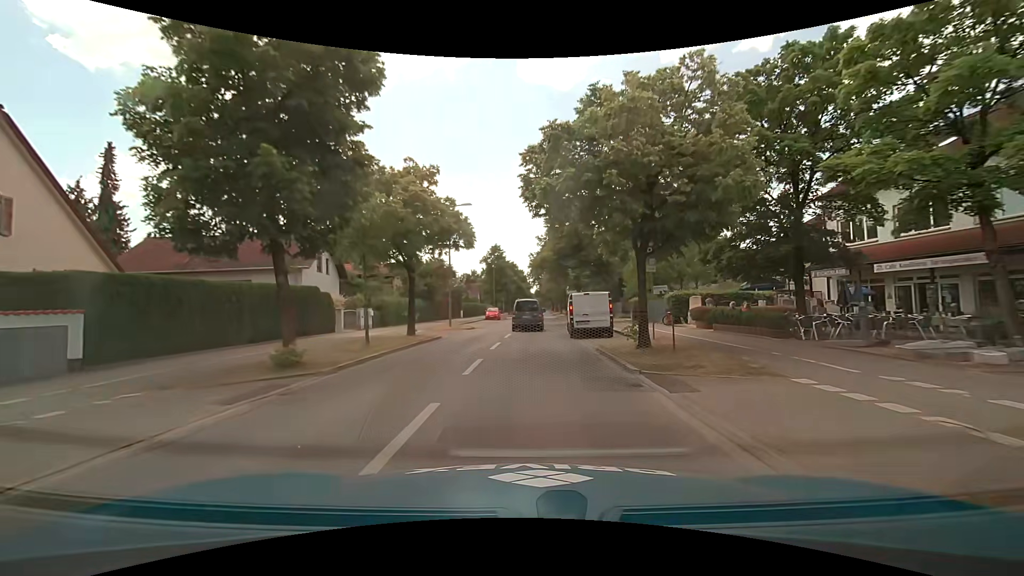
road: secondary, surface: asphalt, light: Day
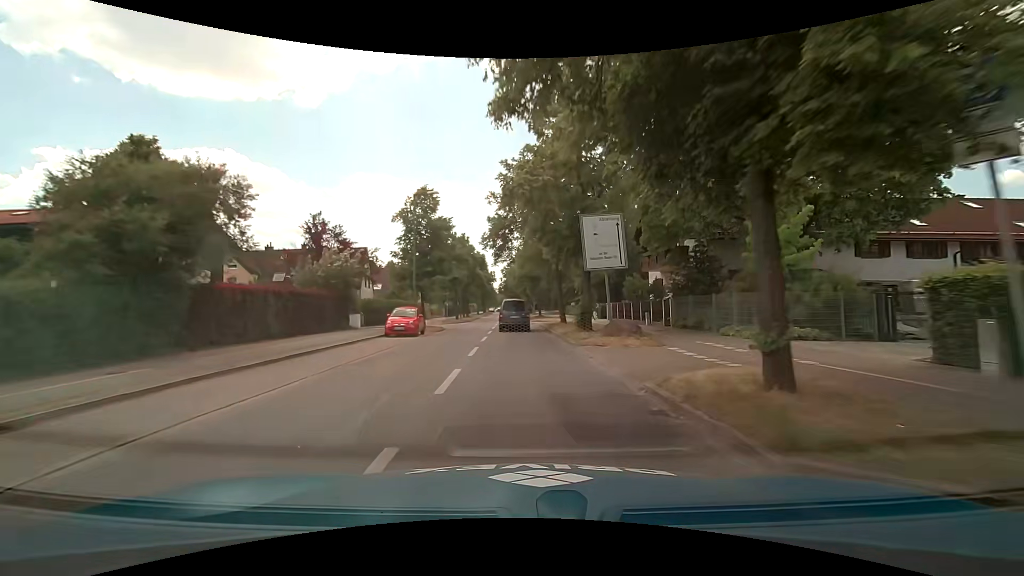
(+0.6, +32.5) m; +4°
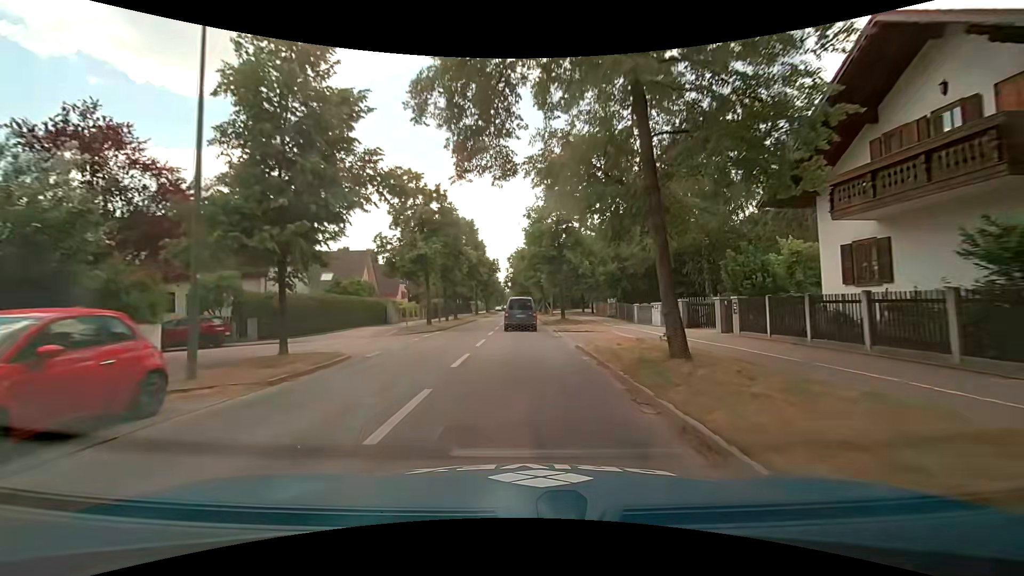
(-0.2, +21.0) m; -2°
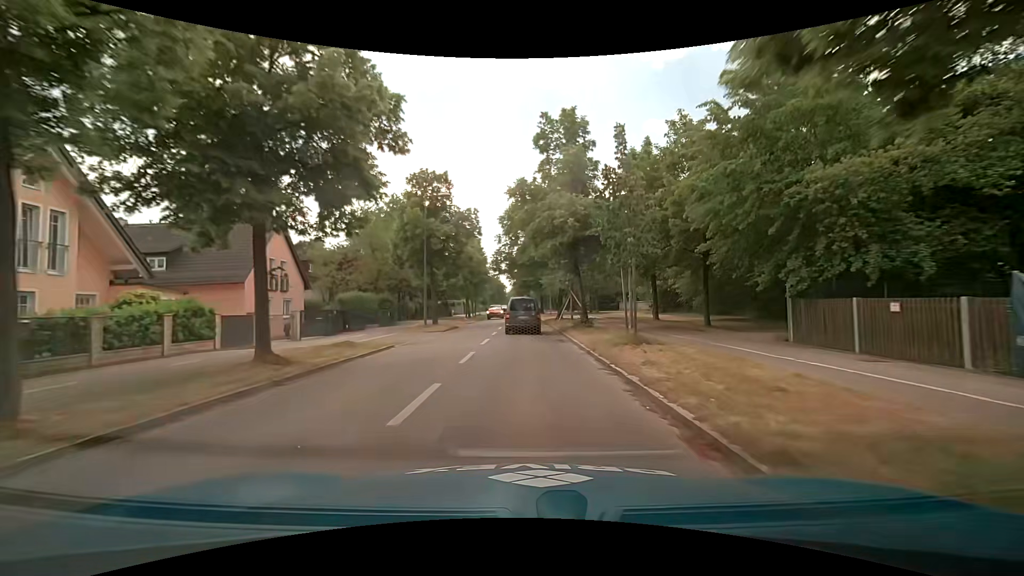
(-0.1, +35.5) m; 0°
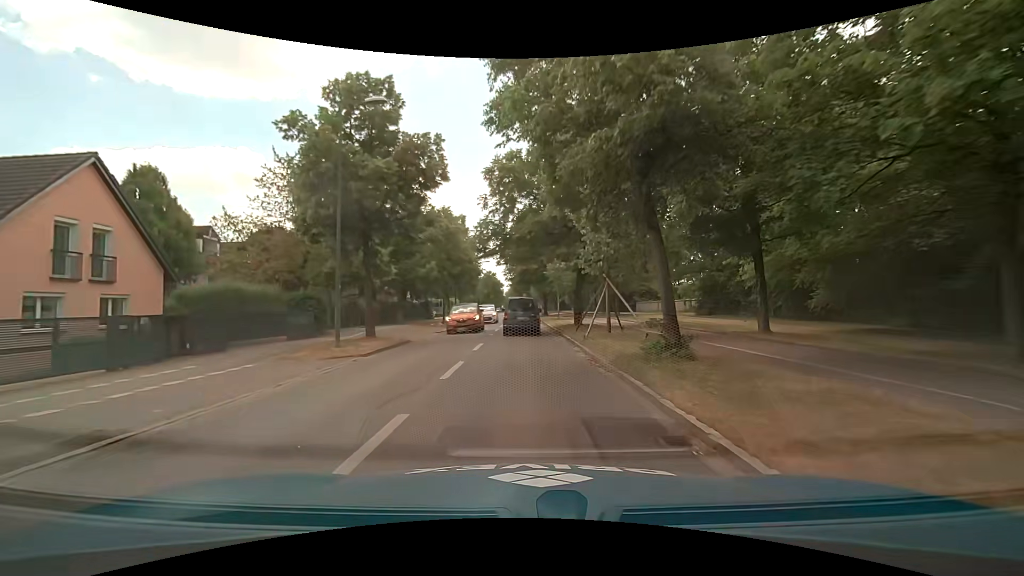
(+0.1, +14.4) m; 0°
